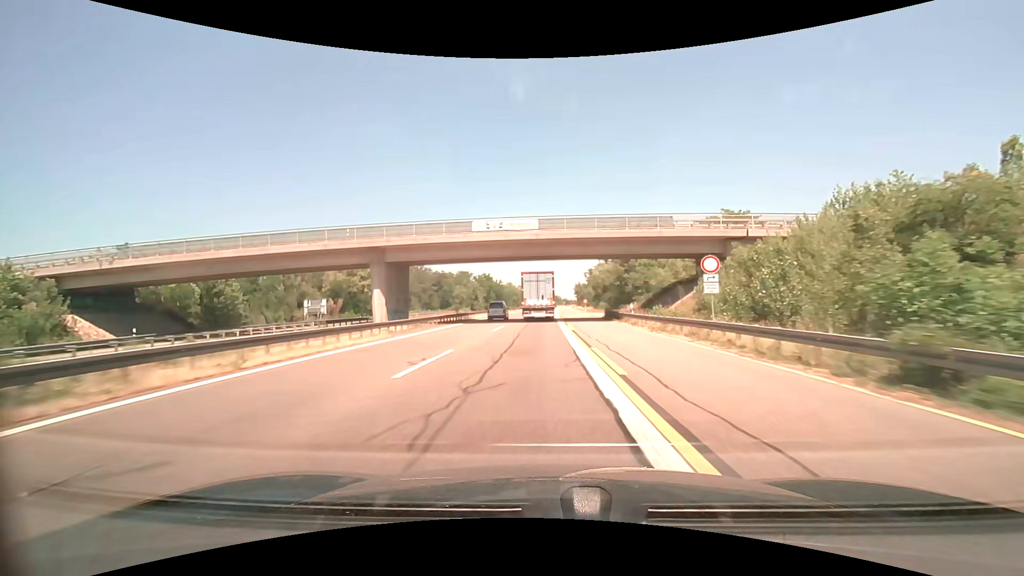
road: motorway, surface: asphalt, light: Day
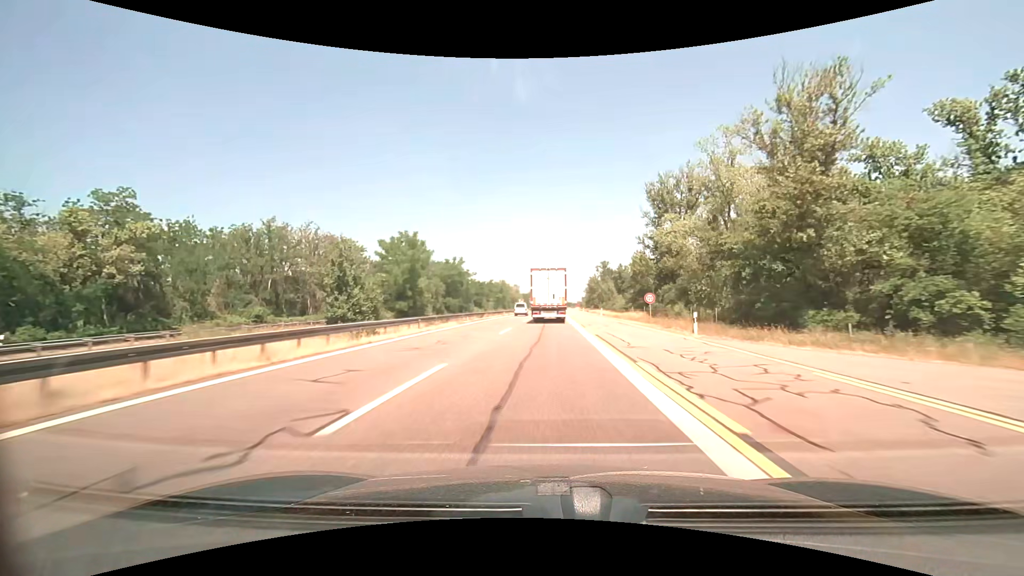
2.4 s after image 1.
(0.0, +58.4) m; 0°
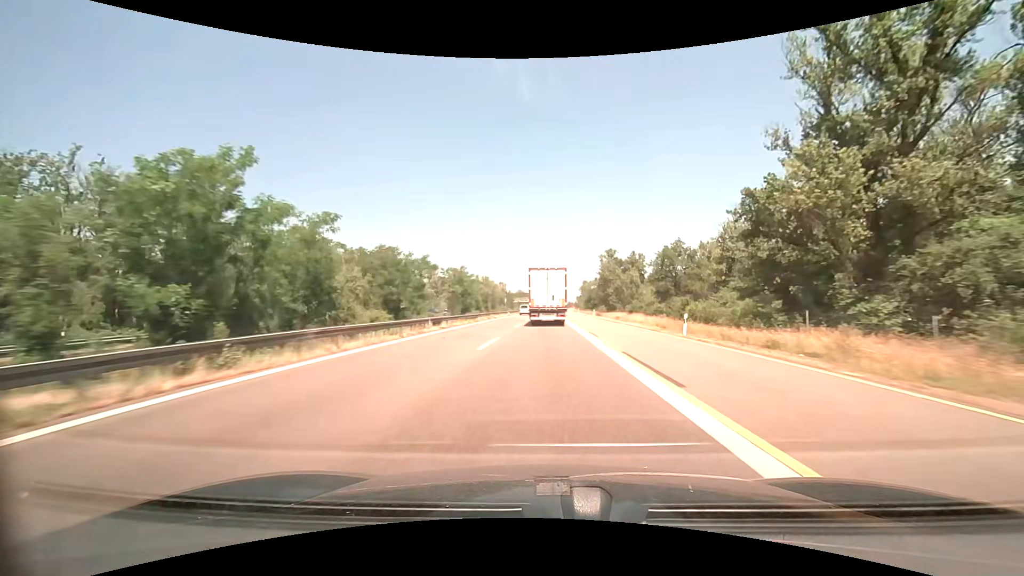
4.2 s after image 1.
(+0.3, +43.6) m; +1°
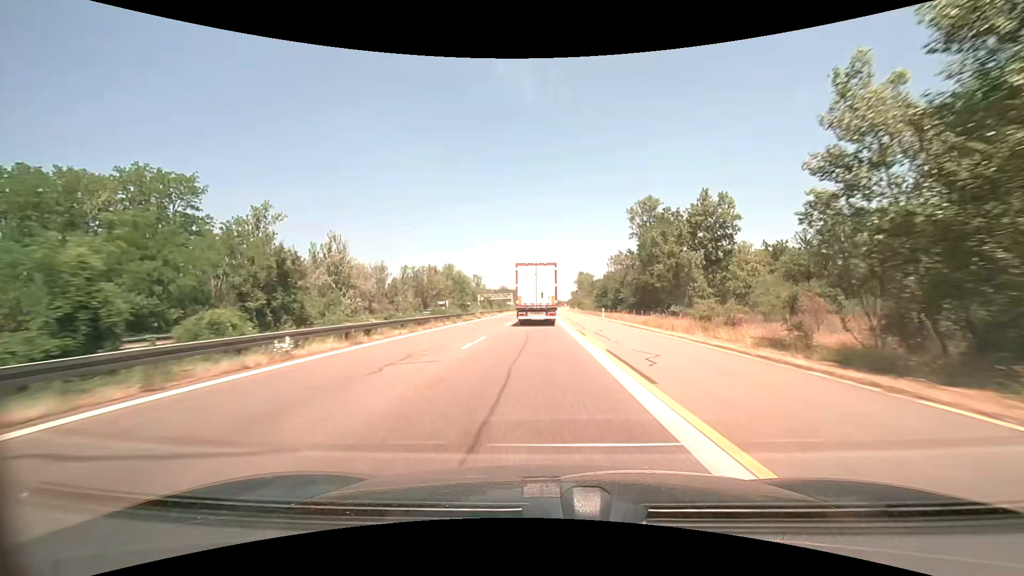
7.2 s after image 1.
(+1.0, +71.9) m; +1°
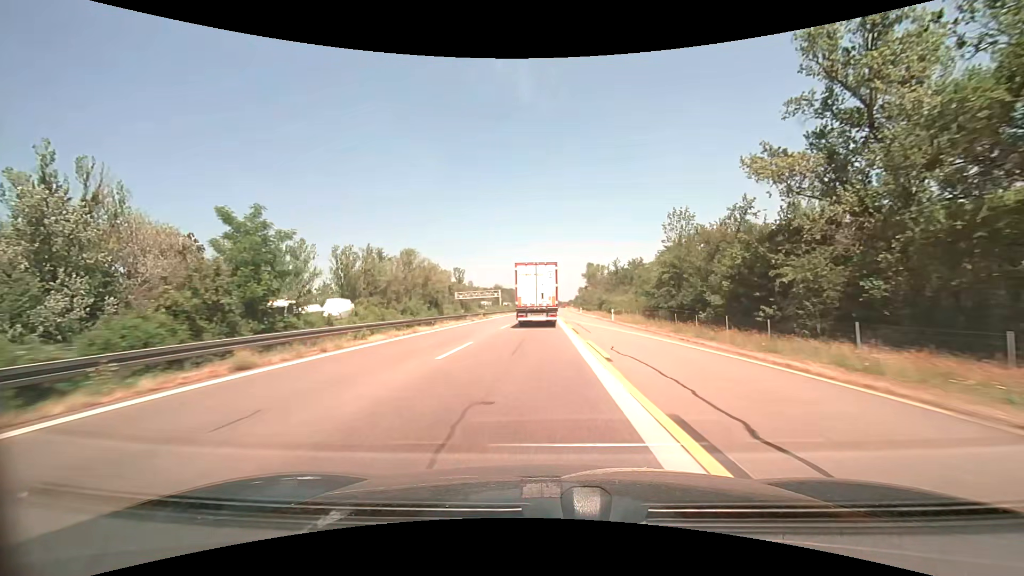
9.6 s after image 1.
(+0.2, +56.7) m; 0°
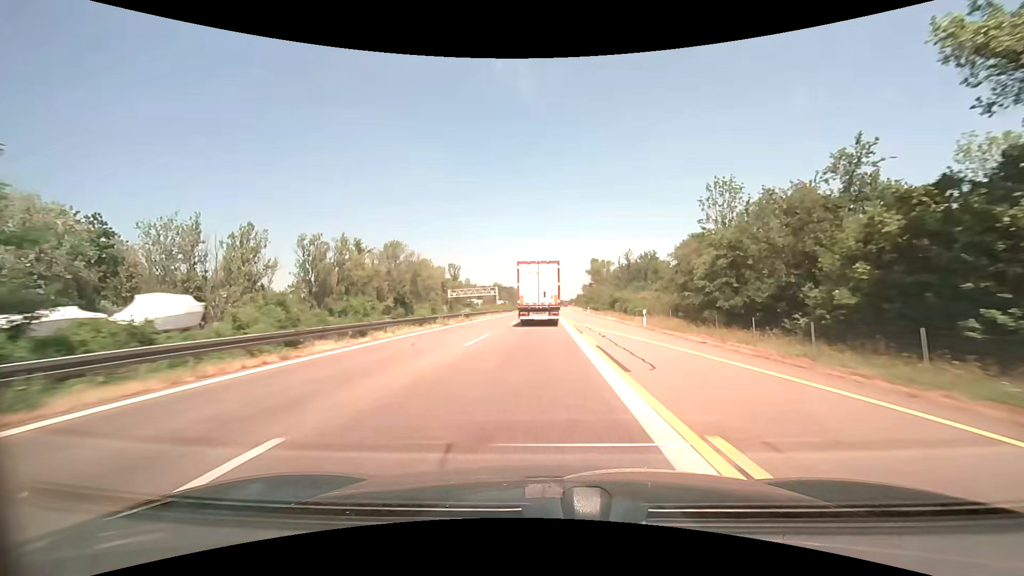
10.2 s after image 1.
(0.0, +14.0) m; 0°
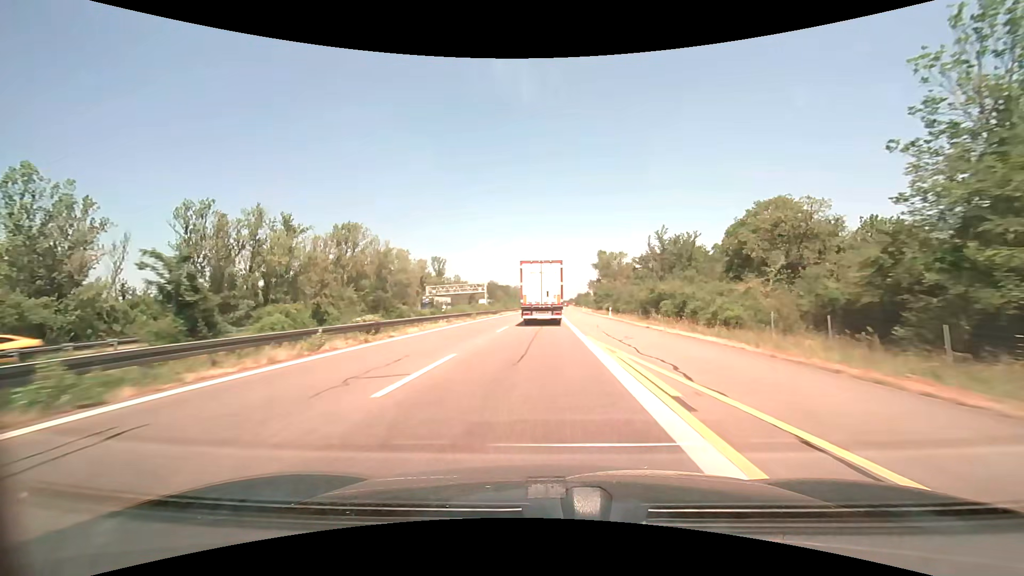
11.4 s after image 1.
(0.0, +27.7) m; 0°
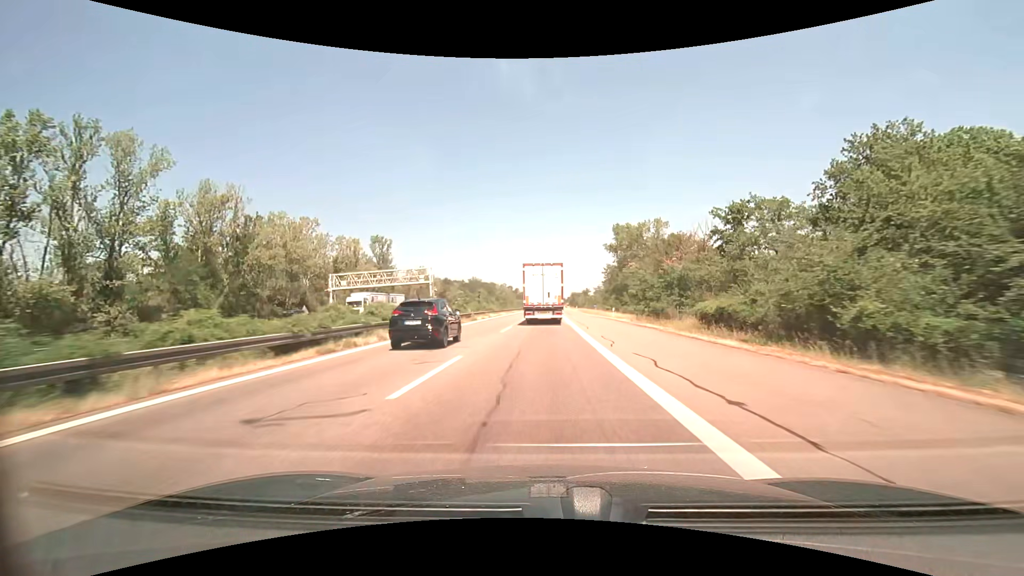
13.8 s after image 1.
(+0.2, +53.8) m; +1°
(0, +10) (0, +20) (0, +30) (+1, +40) (+1, +50) (+1, +60) (+1, +70) (+1, +80) (+1, +90) (+1, +100) m
